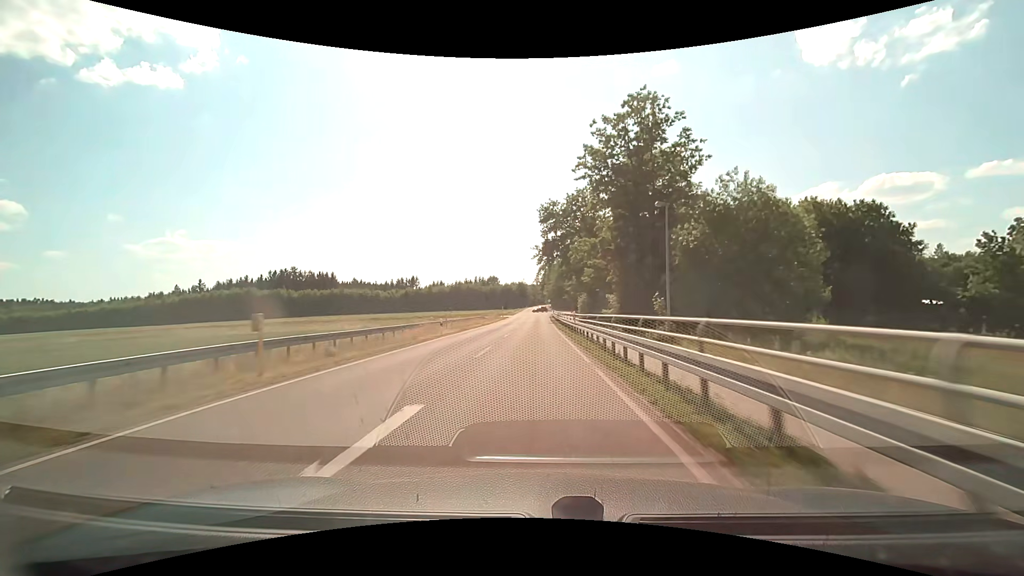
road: tertiary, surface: asphalt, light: Day
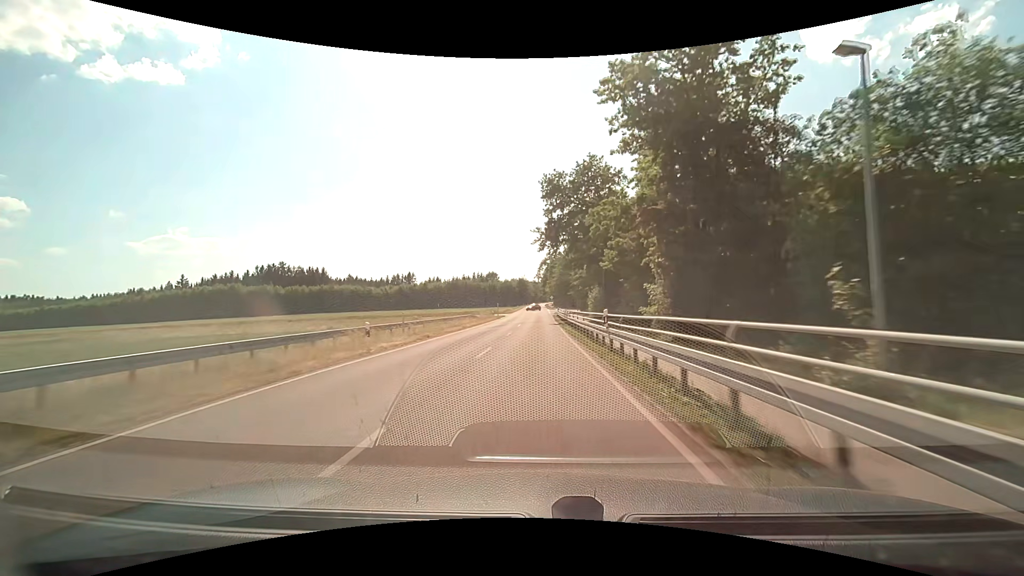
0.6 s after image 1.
(0.0, +12.8) m; 0°
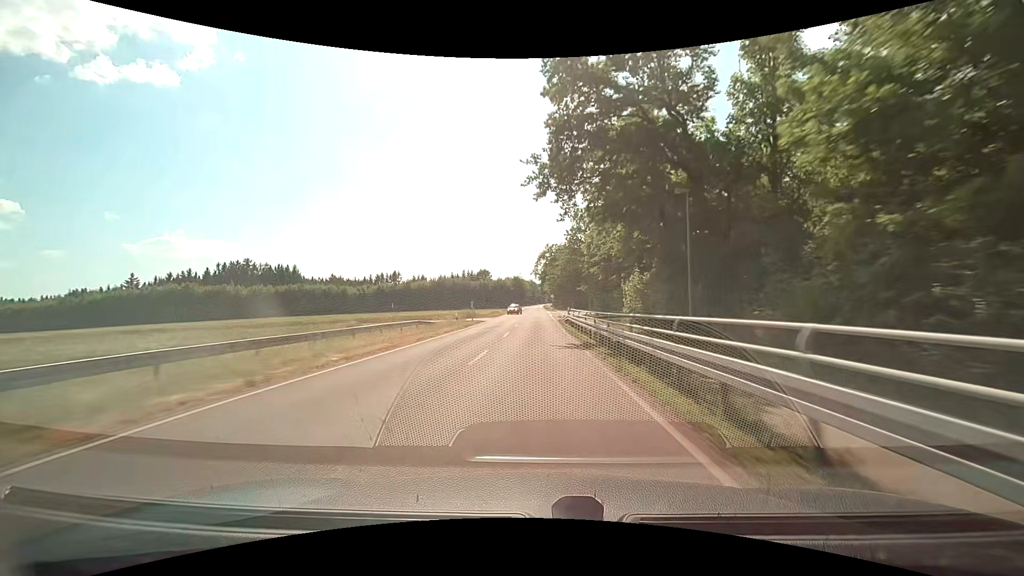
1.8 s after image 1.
(0.0, +25.6) m; 0°
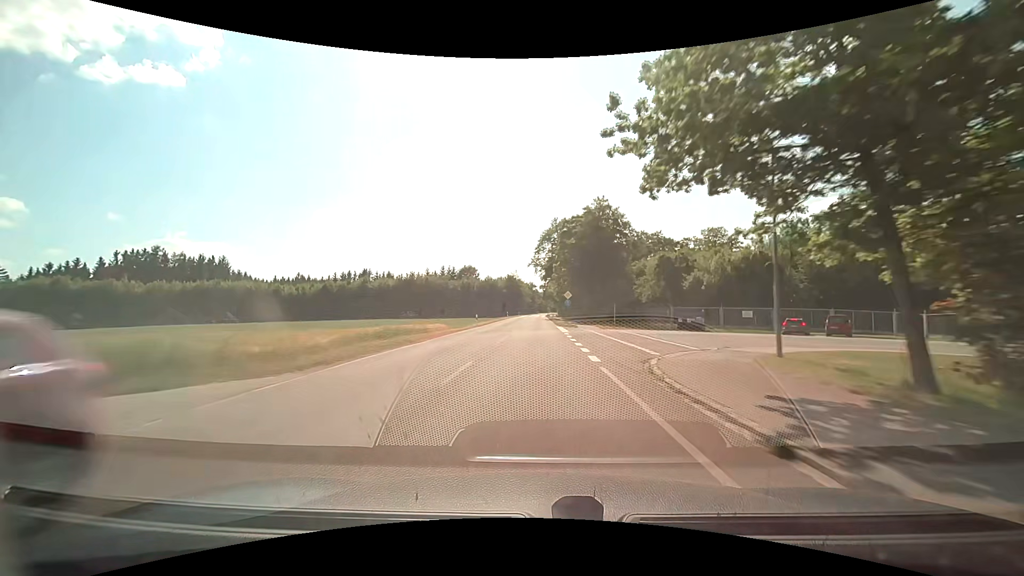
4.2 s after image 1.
(+0.3, +50.9) m; 0°
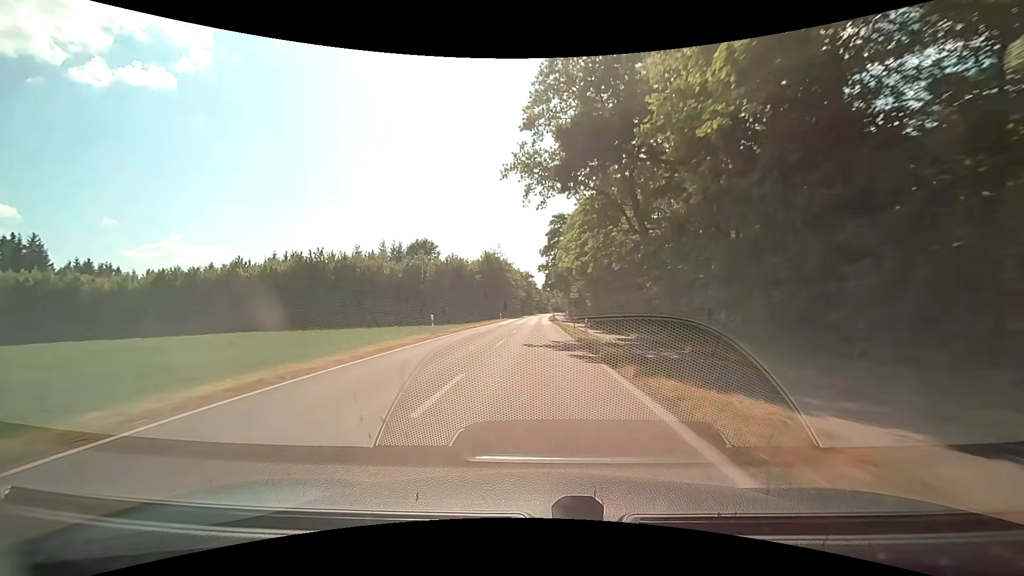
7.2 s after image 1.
(+0.4, +62.5) m; +1°
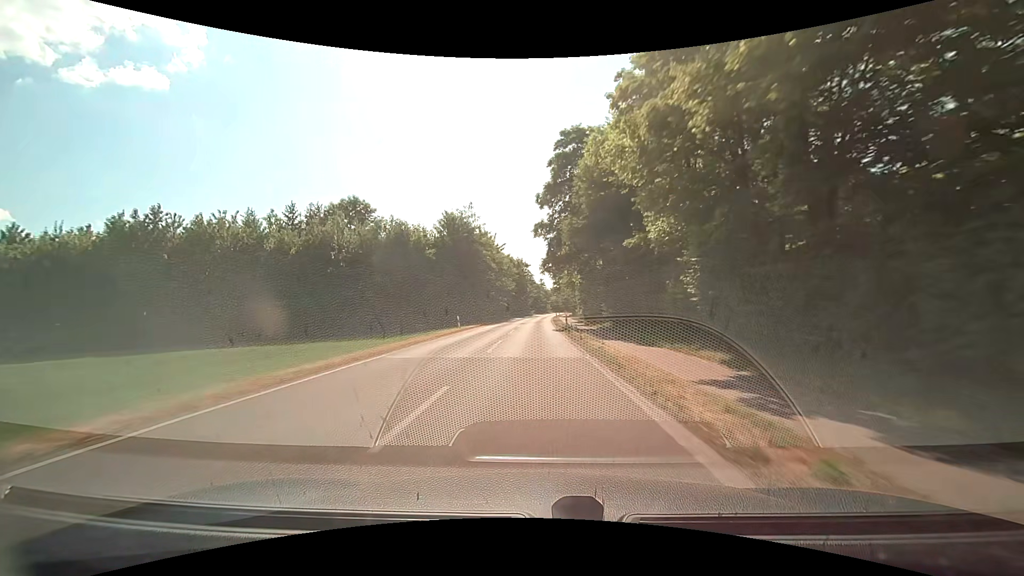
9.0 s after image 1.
(0.0, +37.5) m; 0°
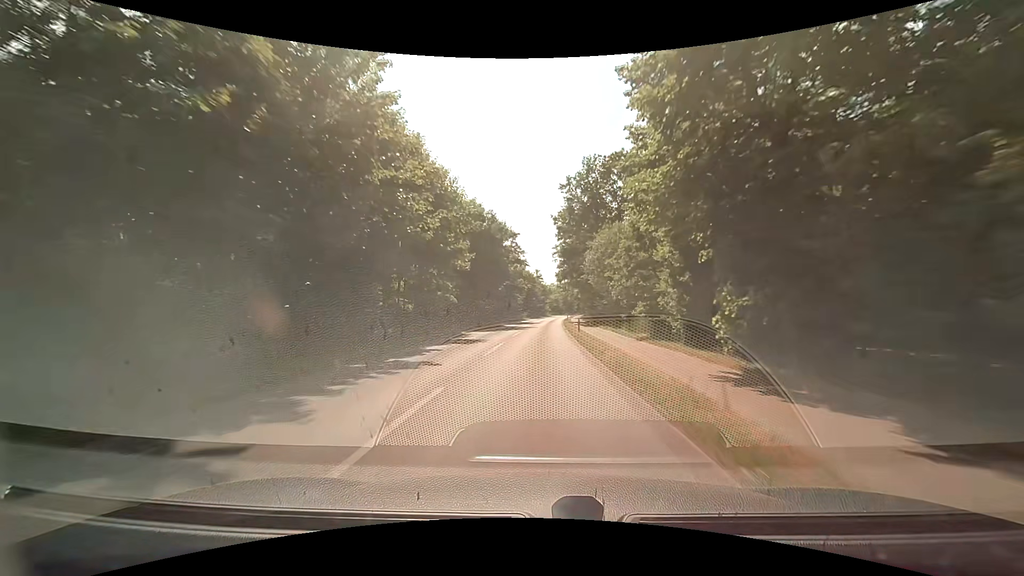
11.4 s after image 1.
(+0.2, +50.4) m; +1°
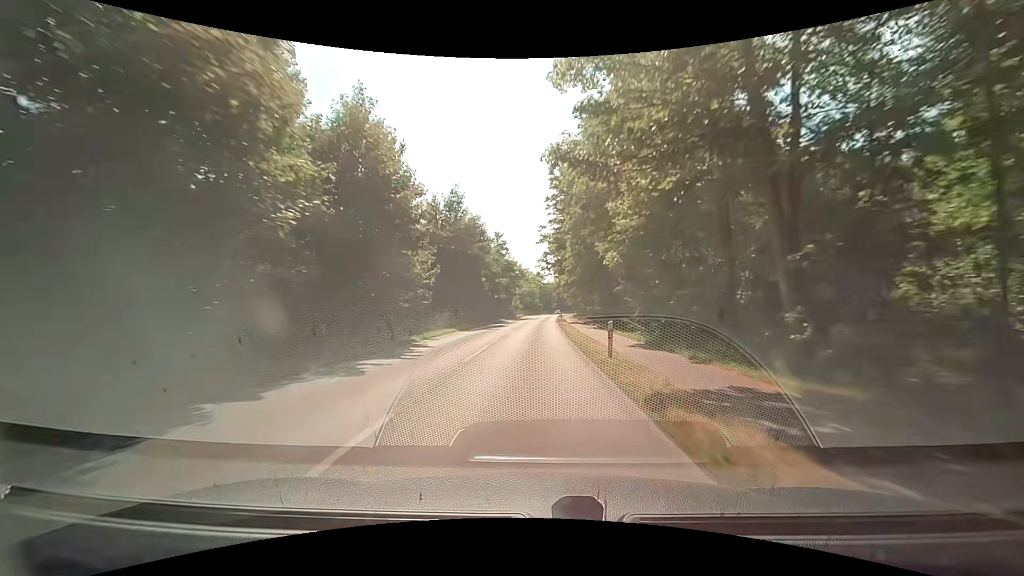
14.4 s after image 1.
(+1.4, +64.0) m; +3°
(0, +10) (0, +20) (0, +30) (0, +40) (+1, +50) (+1, +60) (+1, +70) (+1, +80) (+2, +90) (+2, +100) m
